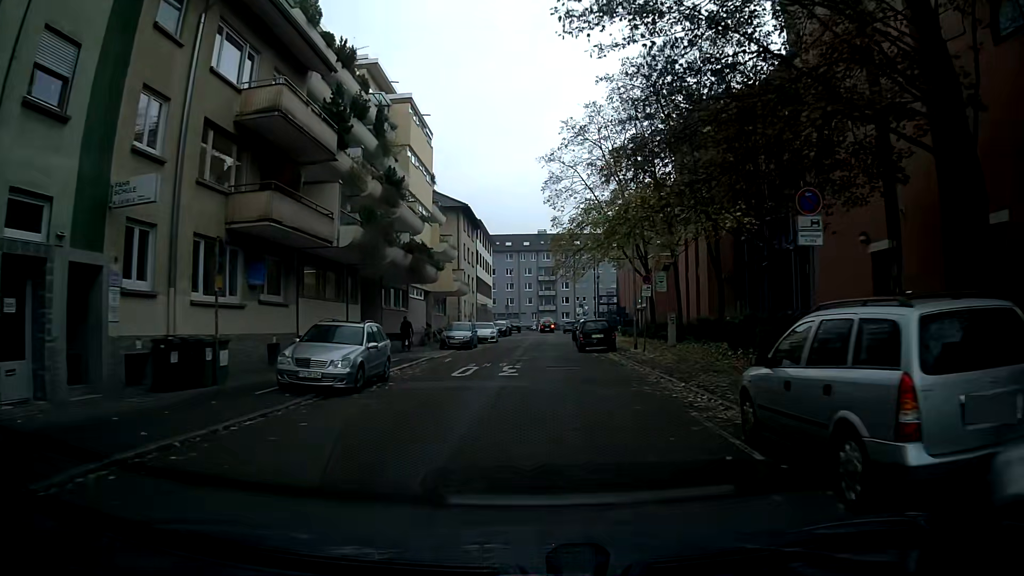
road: residential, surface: asphalt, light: Day
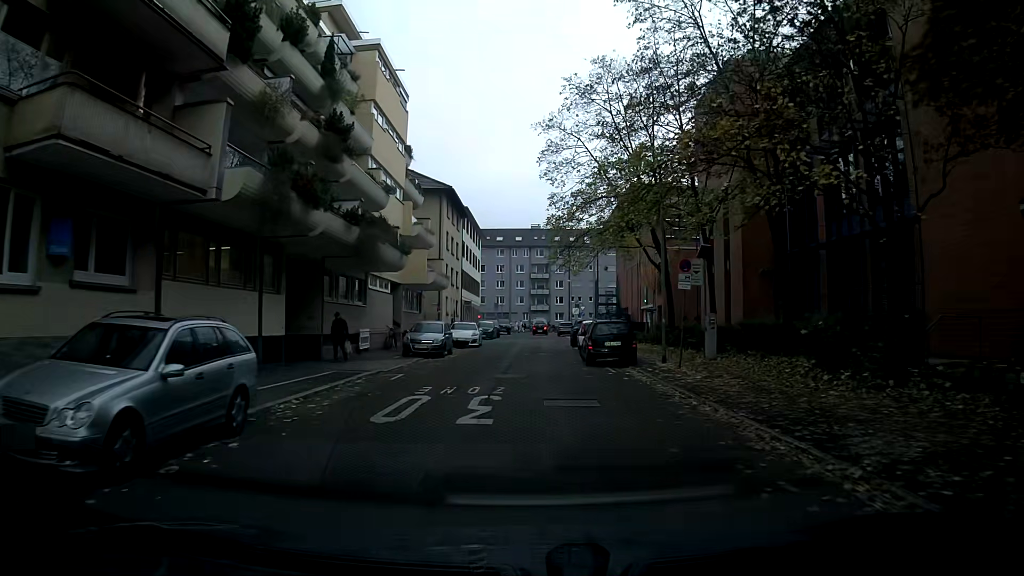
(+0.1, +8.2) m; +1°
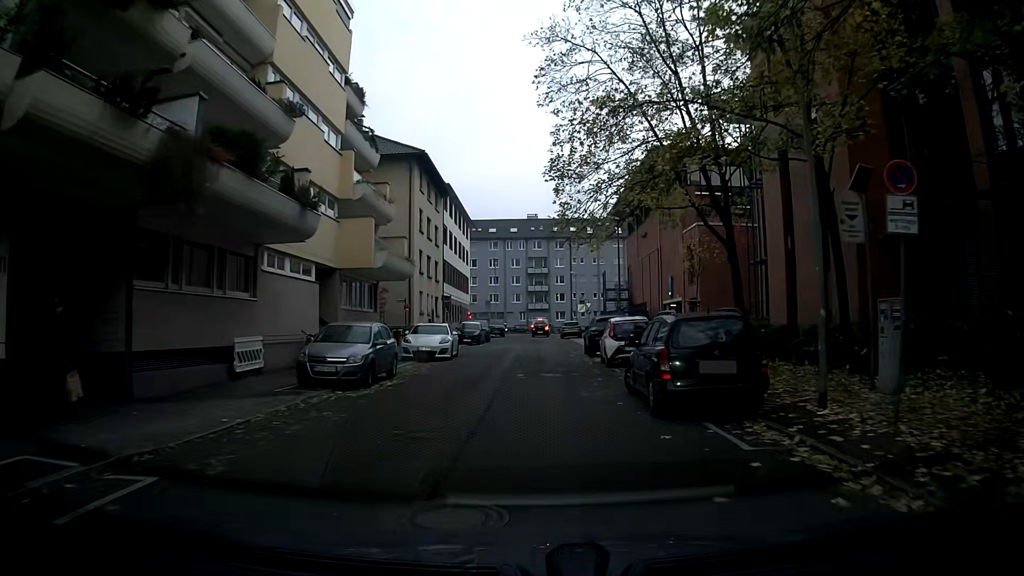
(0.0, +12.4) m; 0°
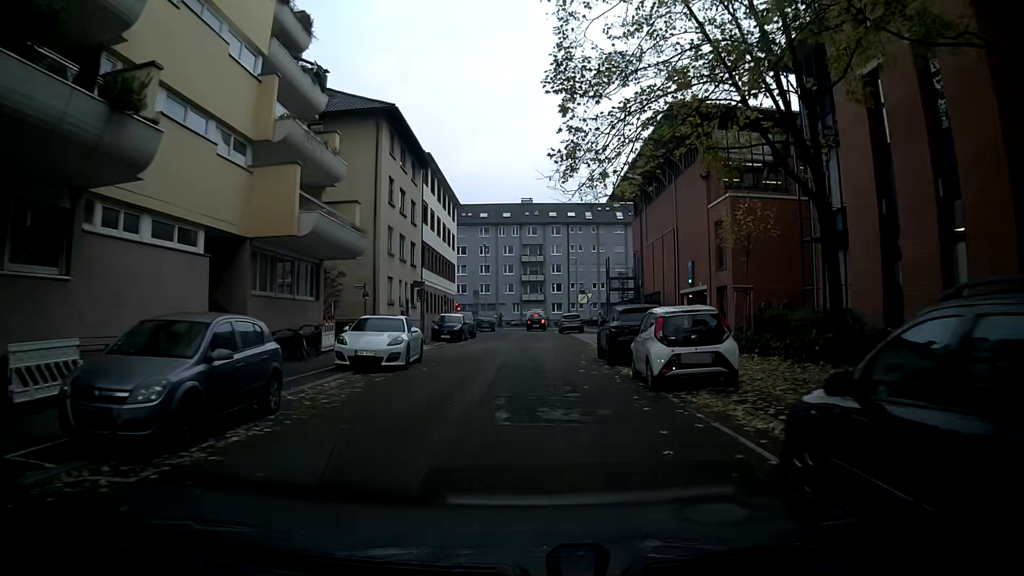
(0.0, +8.3) m; 0°
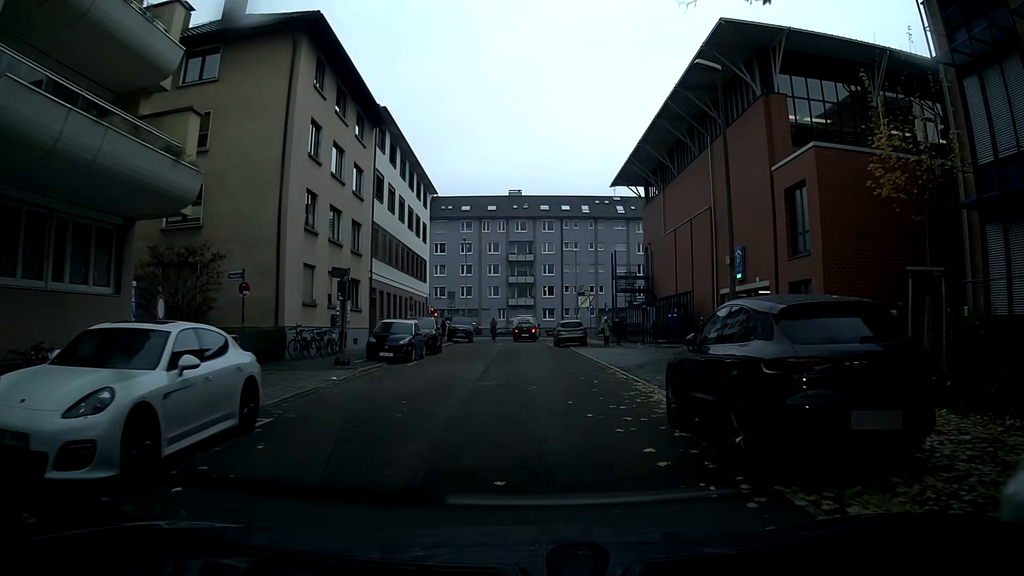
(+0.2, +12.3) m; +1°
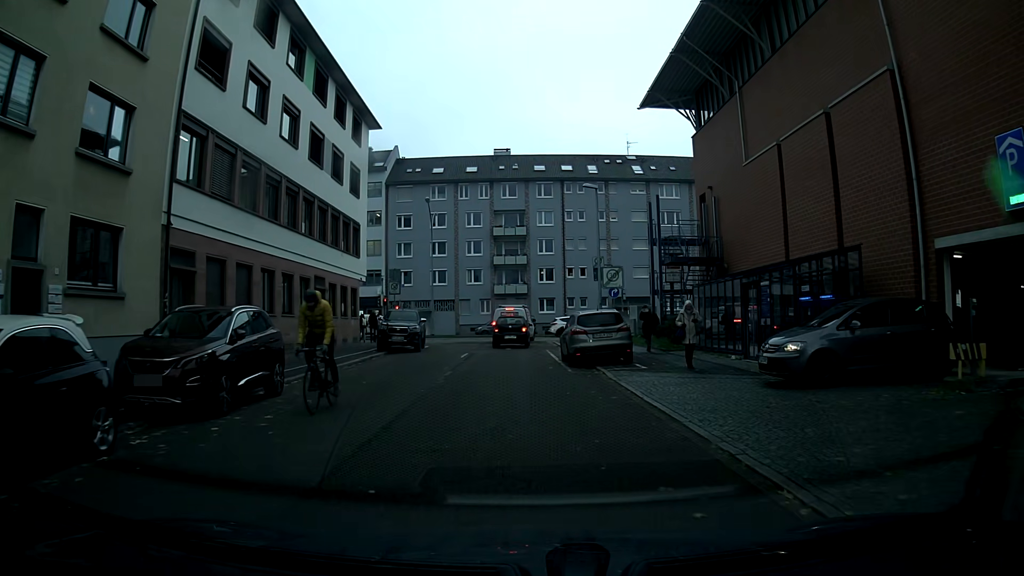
(+0.1, +20.1) m; 0°
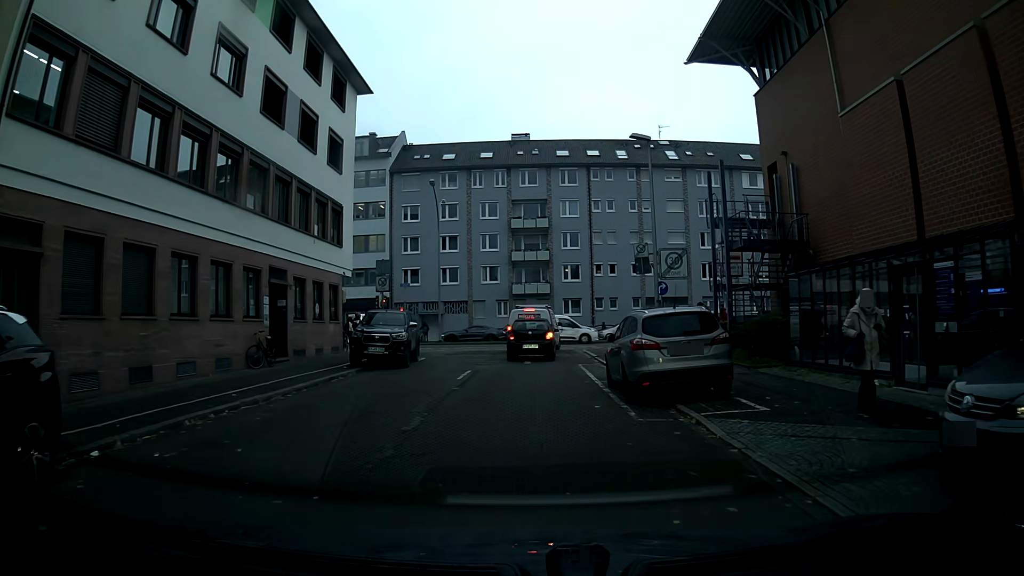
(-0.1, +7.4) m; -1°
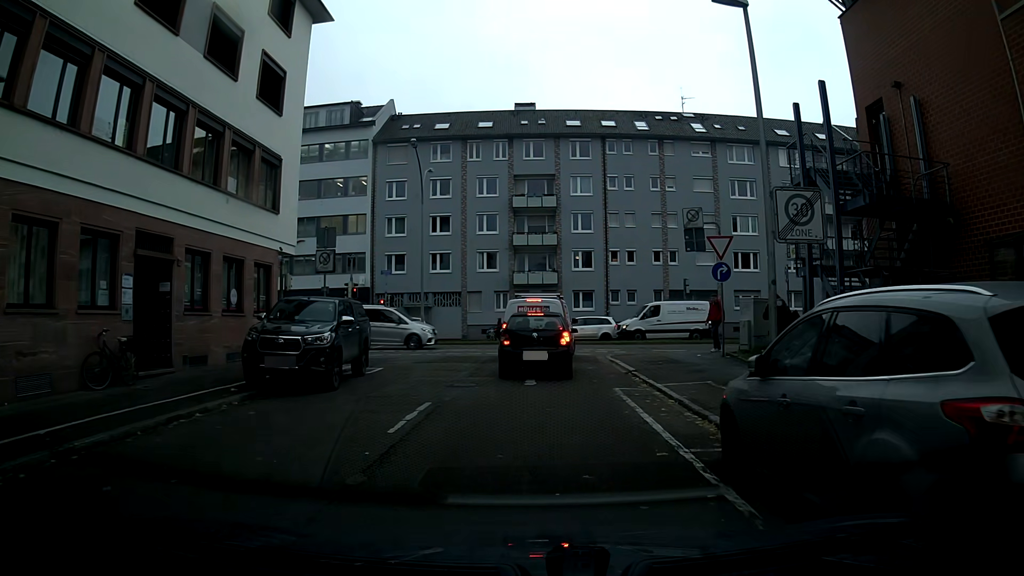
(0.0, +8.1) m; 0°
(0, +10) (+1, +20) (+4, +29) (+14, +31) (+24, +31) (+34, +31) (+44, +31) (+54, +31) (+64, +31) (+74, +31) m
